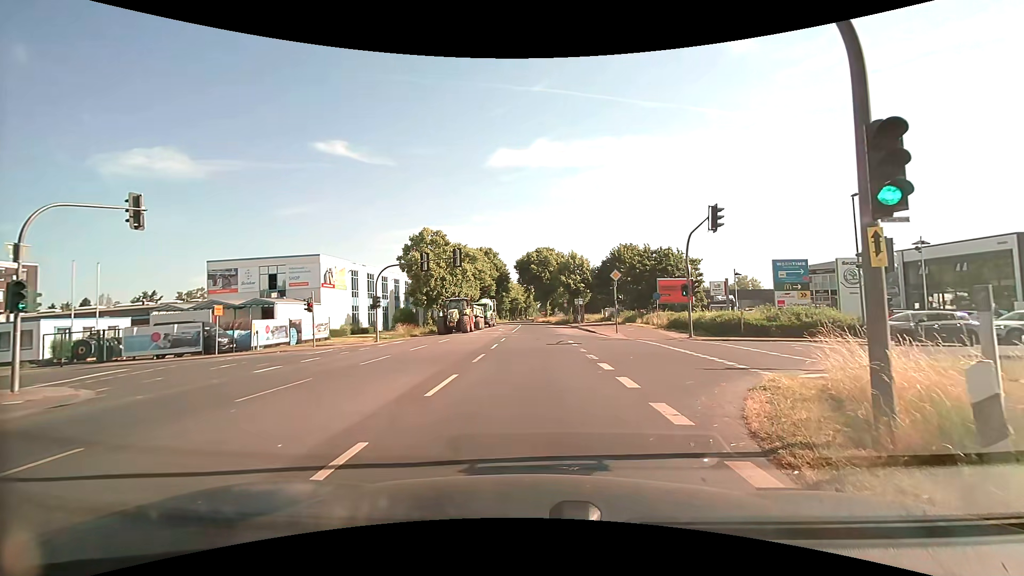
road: secondary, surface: asphalt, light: Day
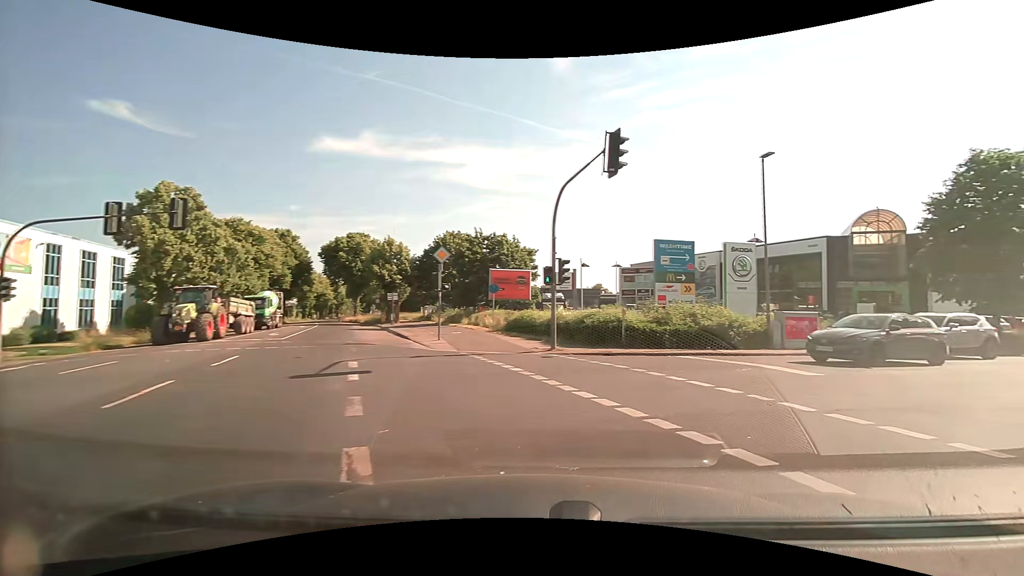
(+1.0, +12.1) m; +19°
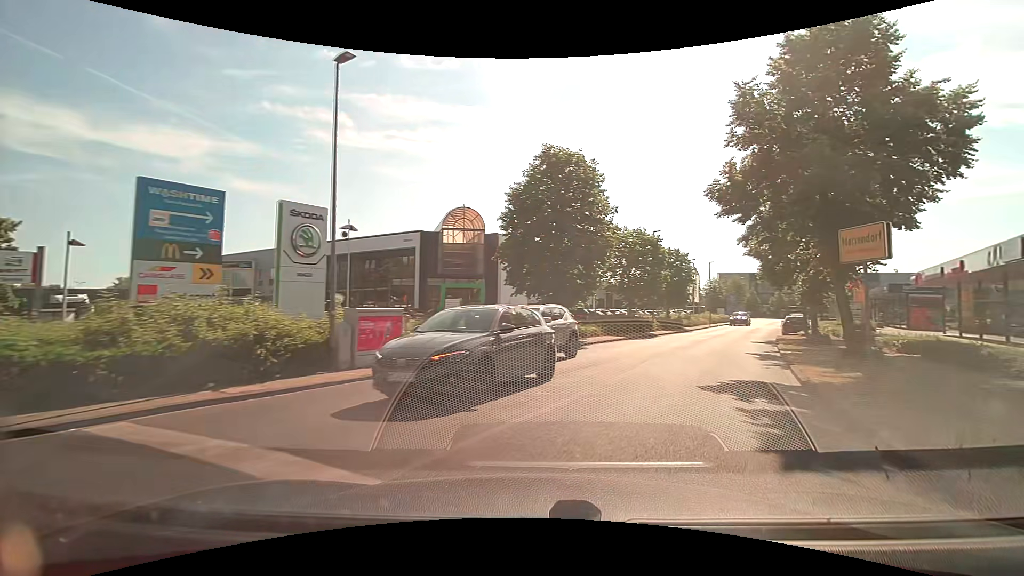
(+3.5, +8.9) m; +43°
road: unclassified
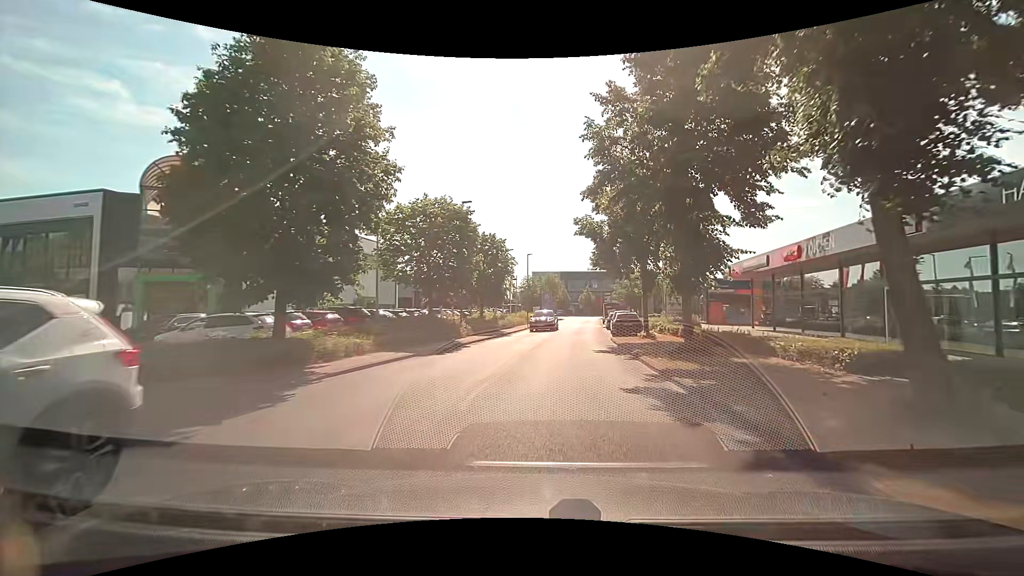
(+2.6, +11.3) m; +21°
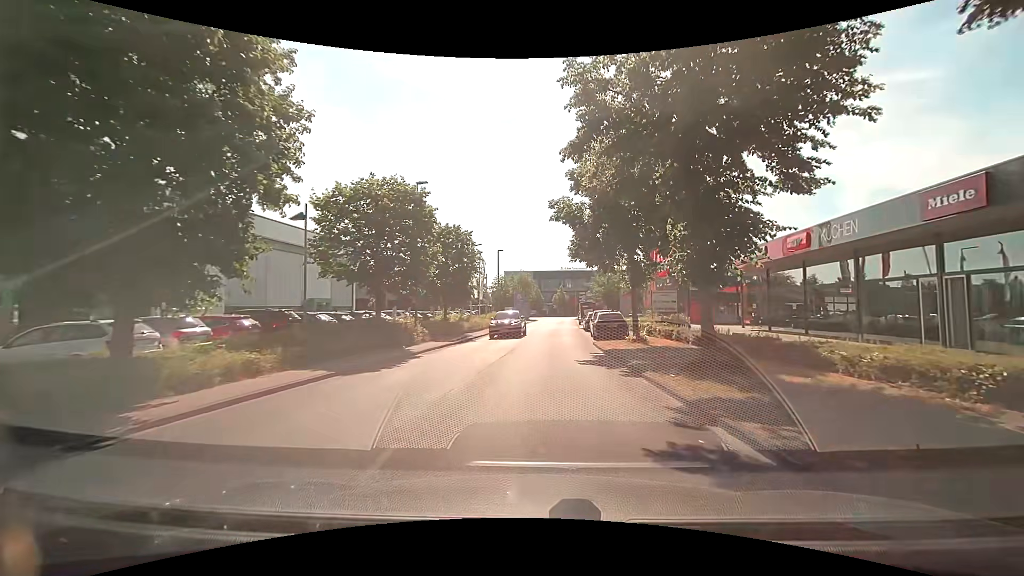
(+0.2, +4.5) m; +3°
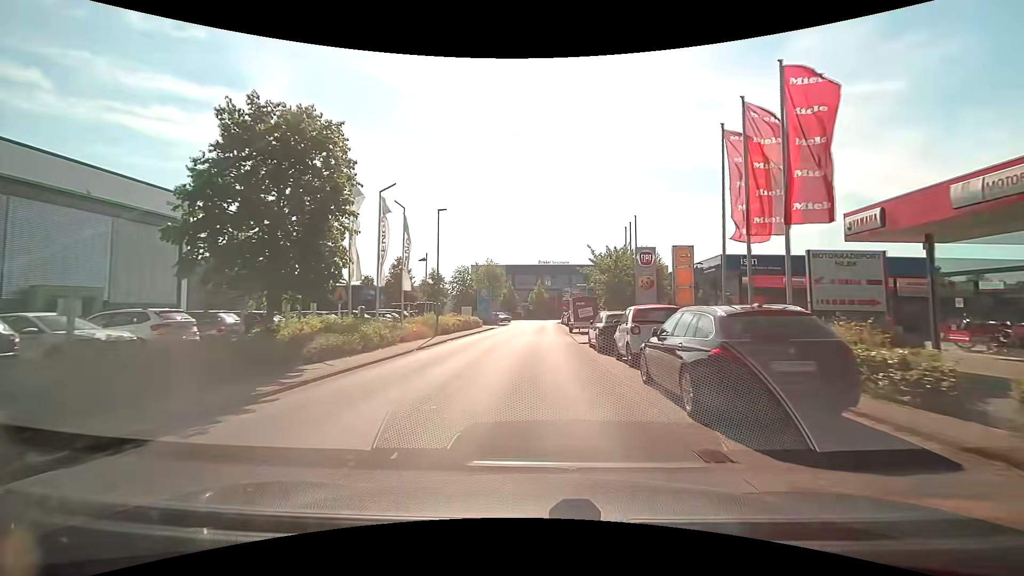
(+1.0, +20.7) m; +3°
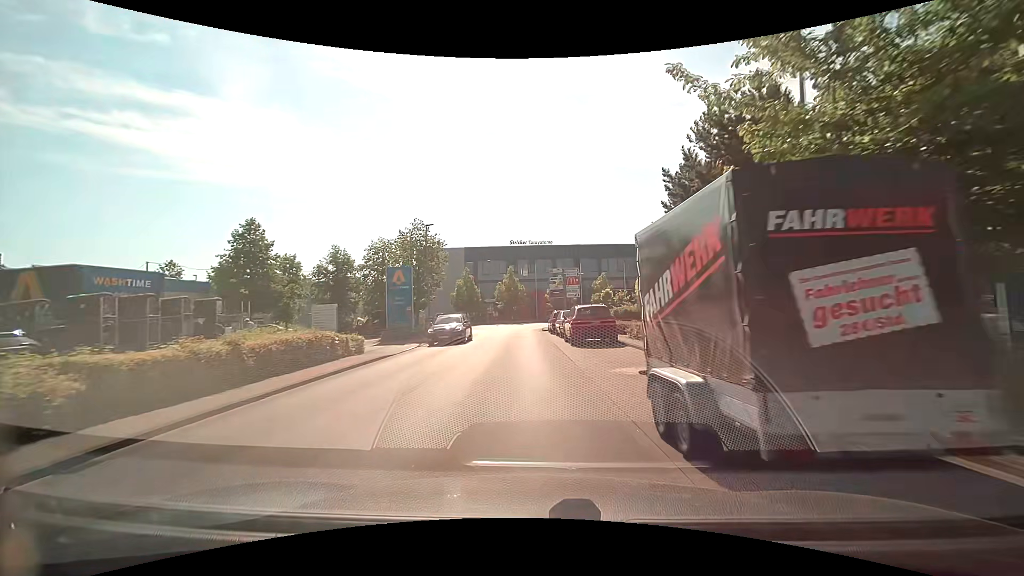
(+1.0, +29.9) m; +3°
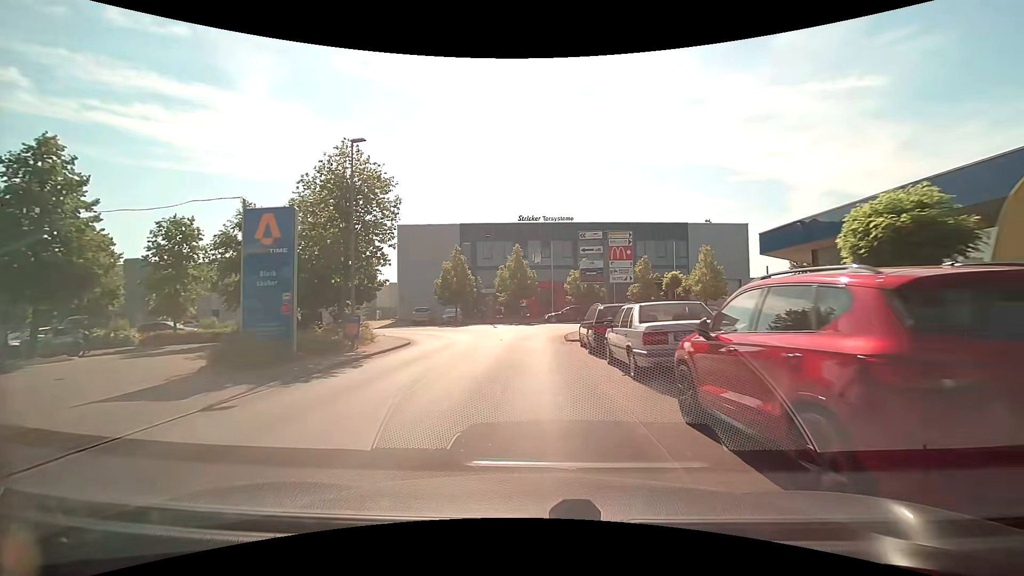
(-0.1, +16.6) m; -1°
